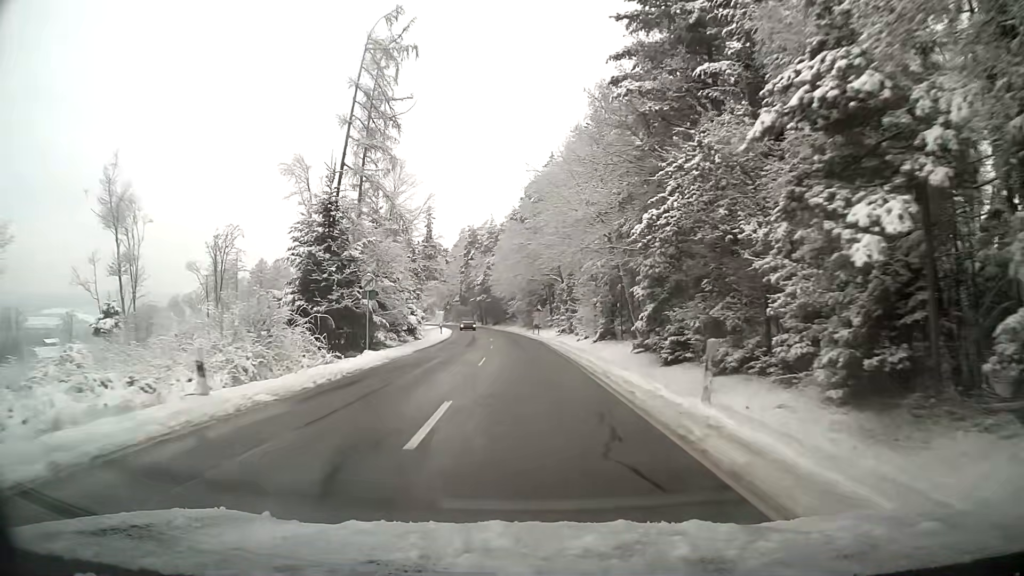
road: tertiary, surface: asphalt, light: Day
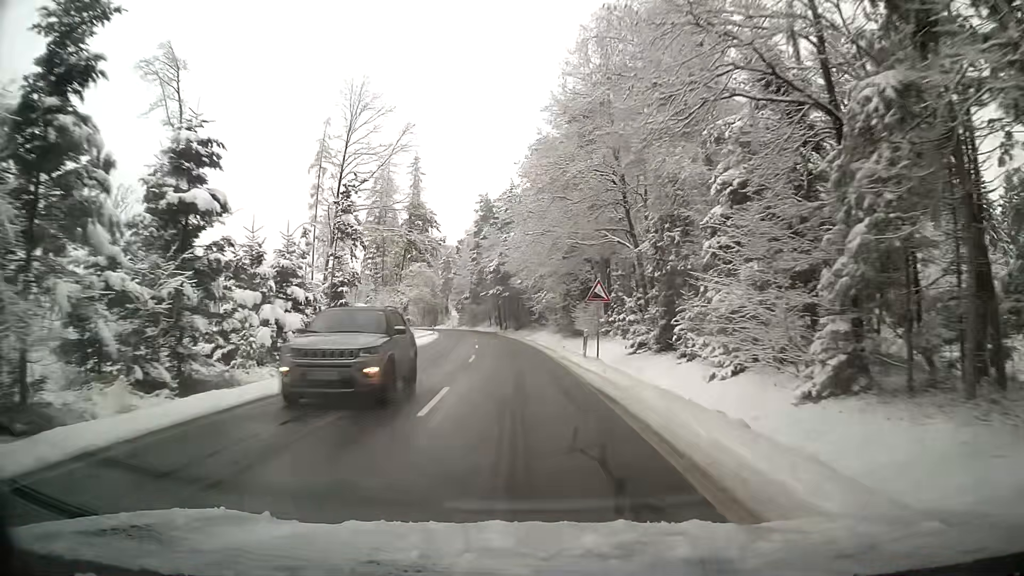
(-0.8, +33.9) m; -3°
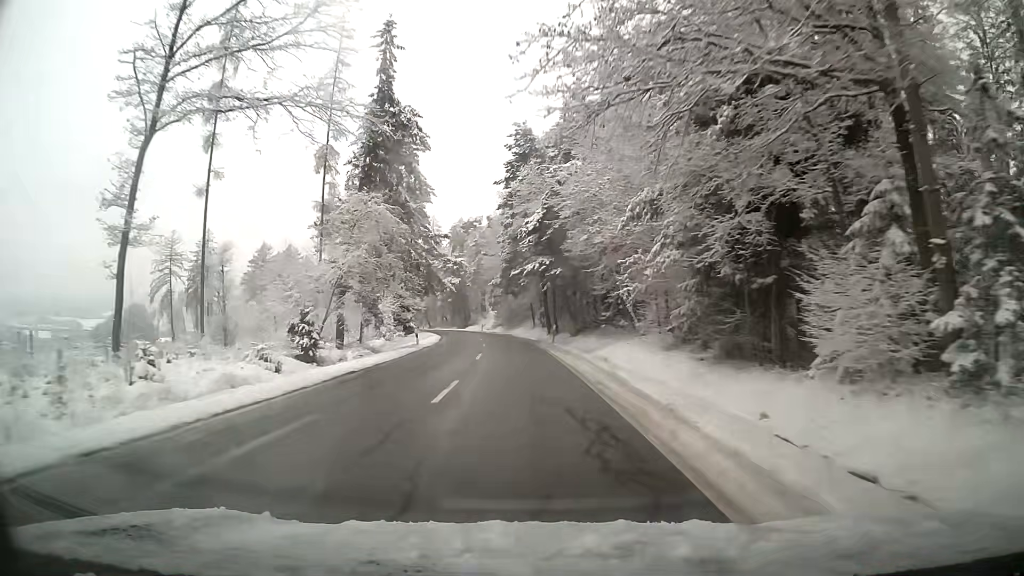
(-1.2, +34.4) m; -4°
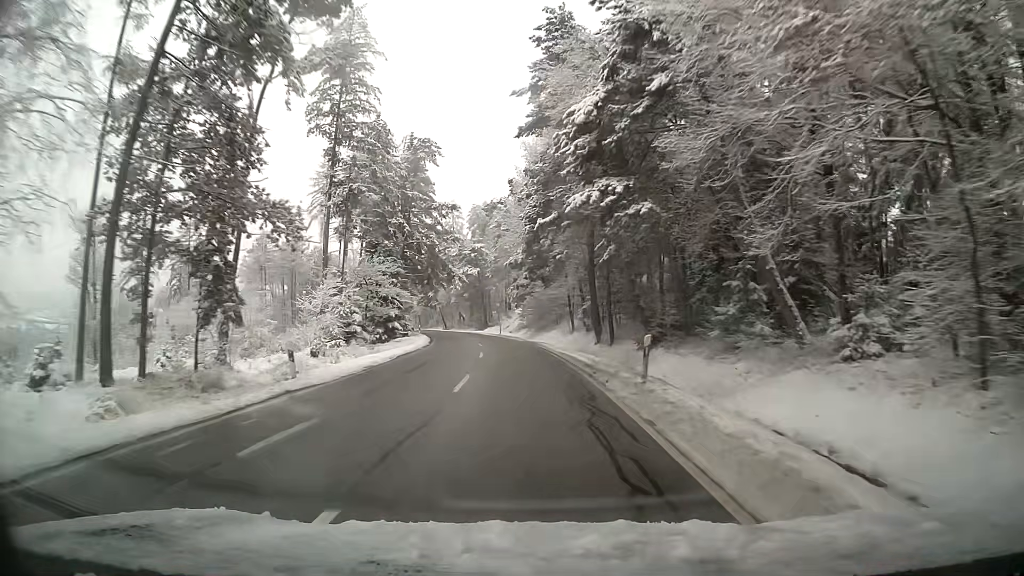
(-0.6, +23.2) m; -3°
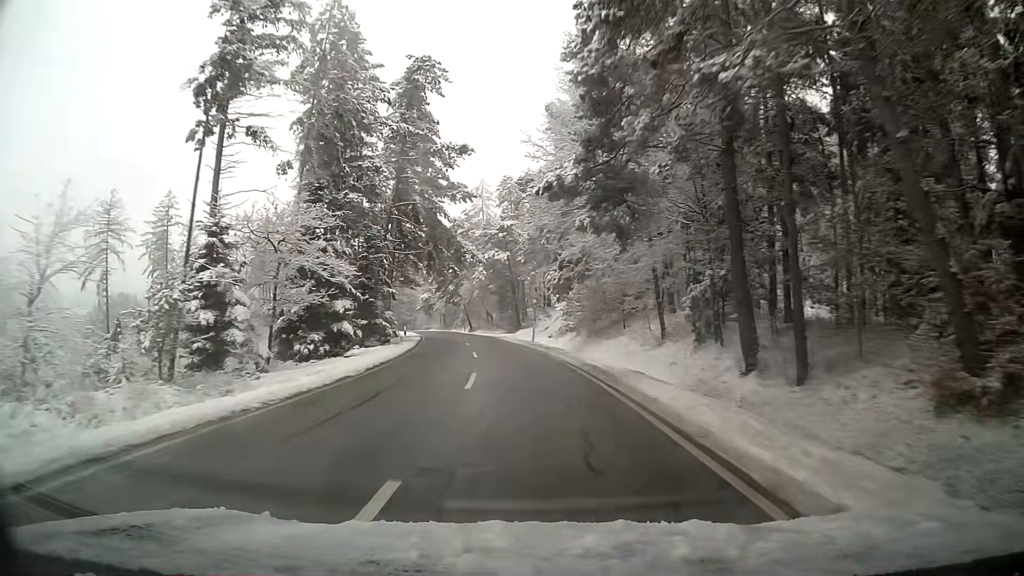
(-0.6, +23.4) m; -3°
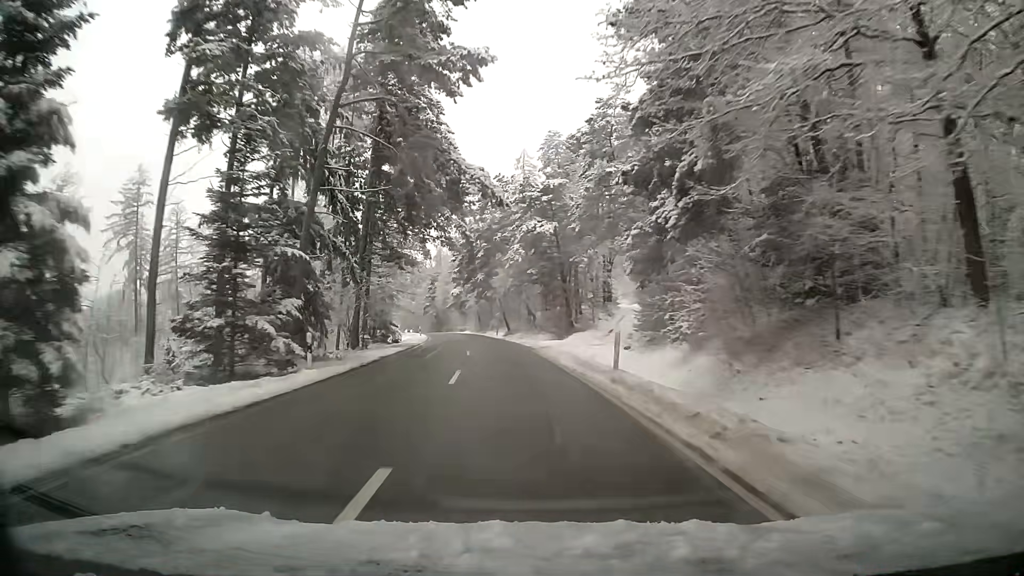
(-0.8, +23.4) m; -4°
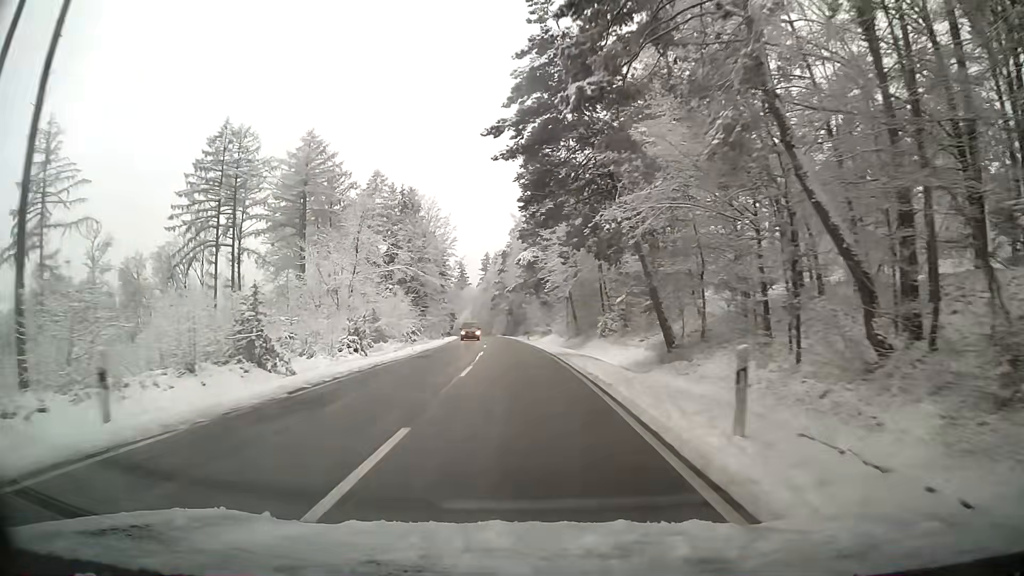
(-4.8, +58.4) m; -8°
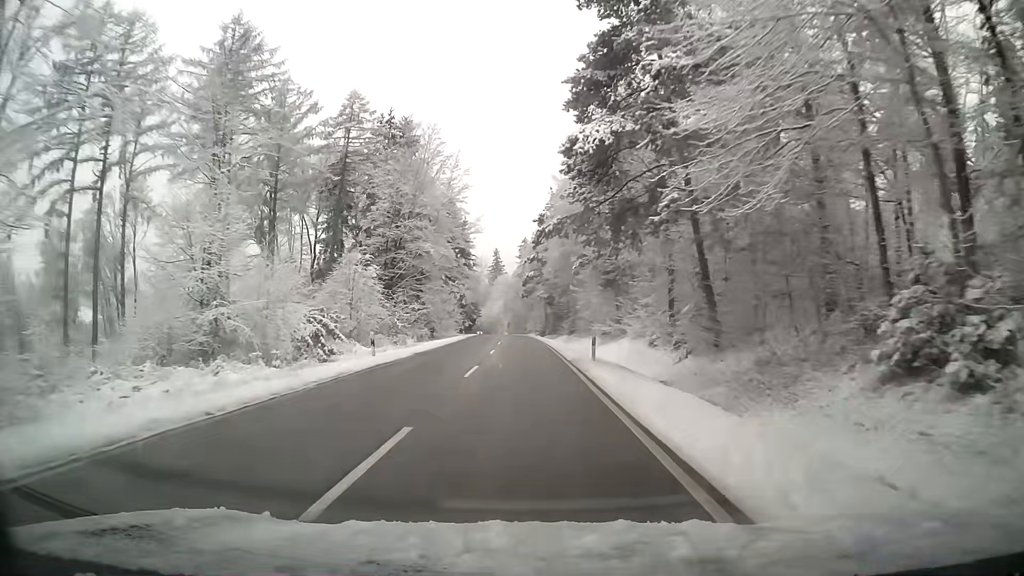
(-1.1, +36.3) m; -3°
